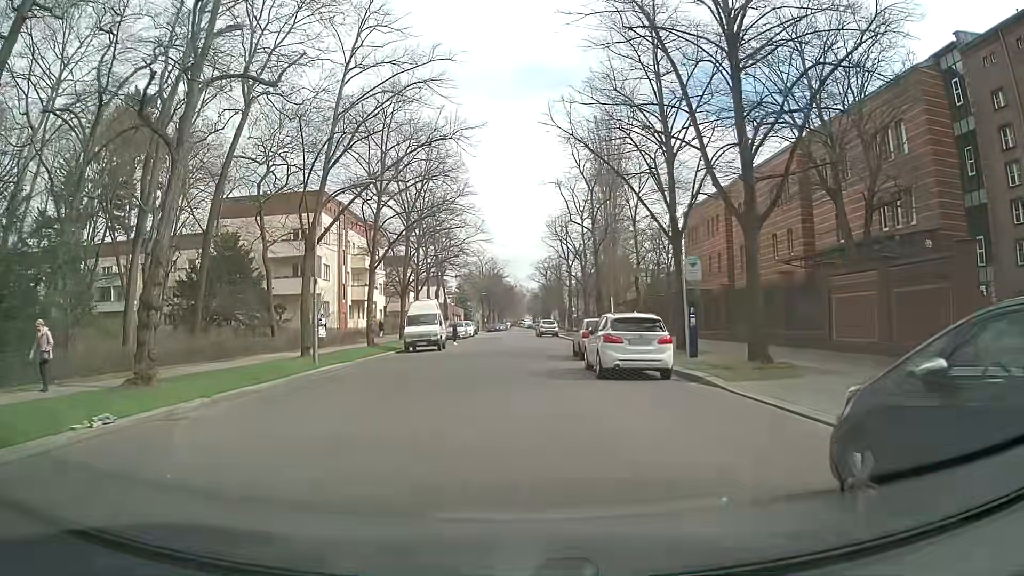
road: residential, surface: asphalt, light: Day
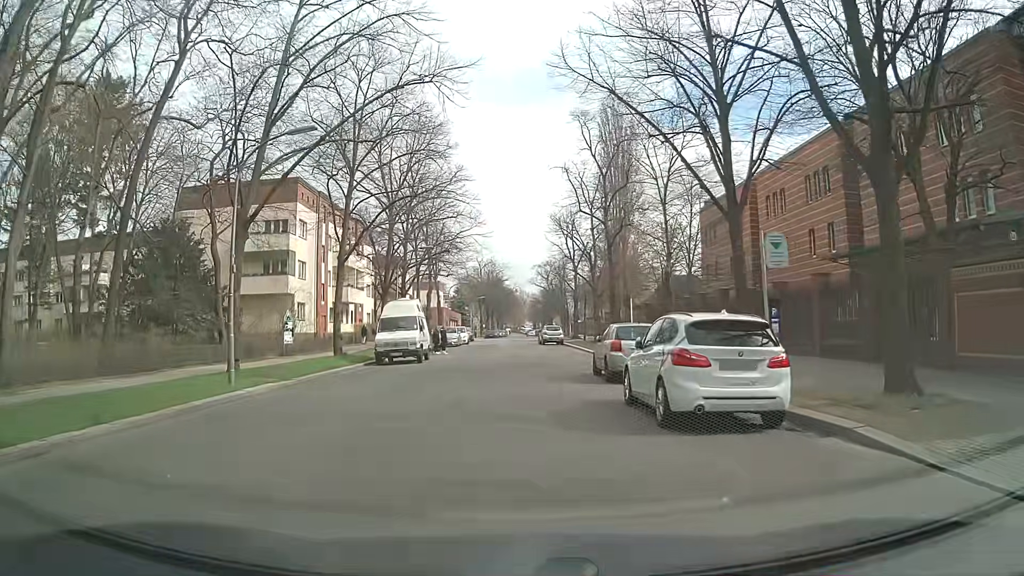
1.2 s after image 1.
(+0.2, +7.2) m; +2°
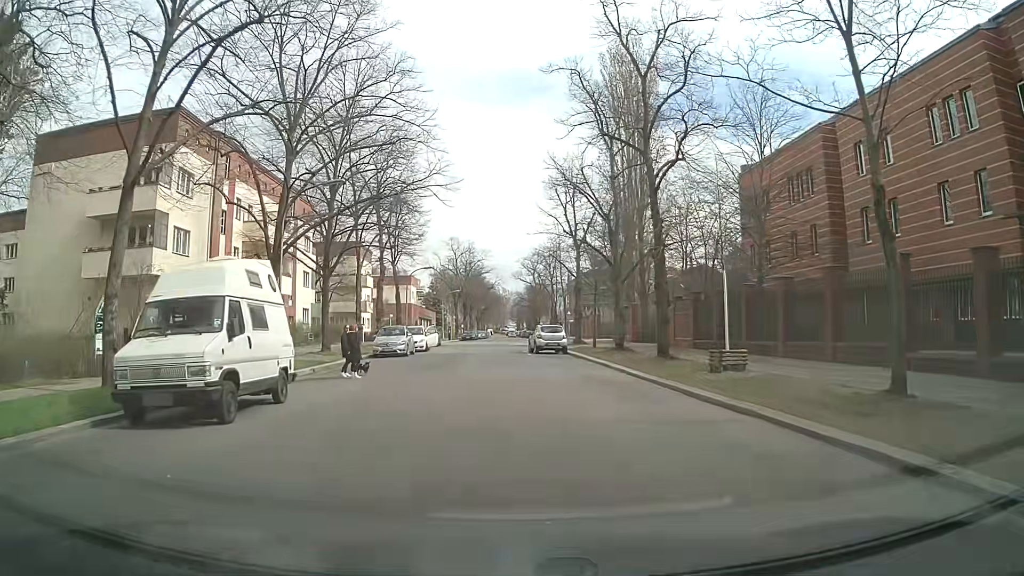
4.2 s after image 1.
(+0.1, +18.2) m; +1°
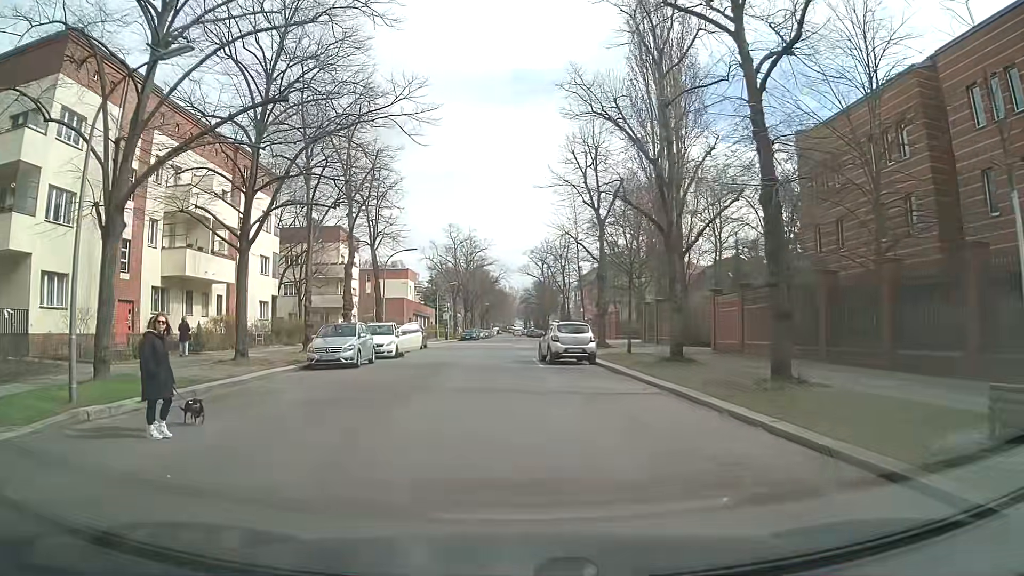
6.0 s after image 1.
(+0.1, +11.5) m; +2°
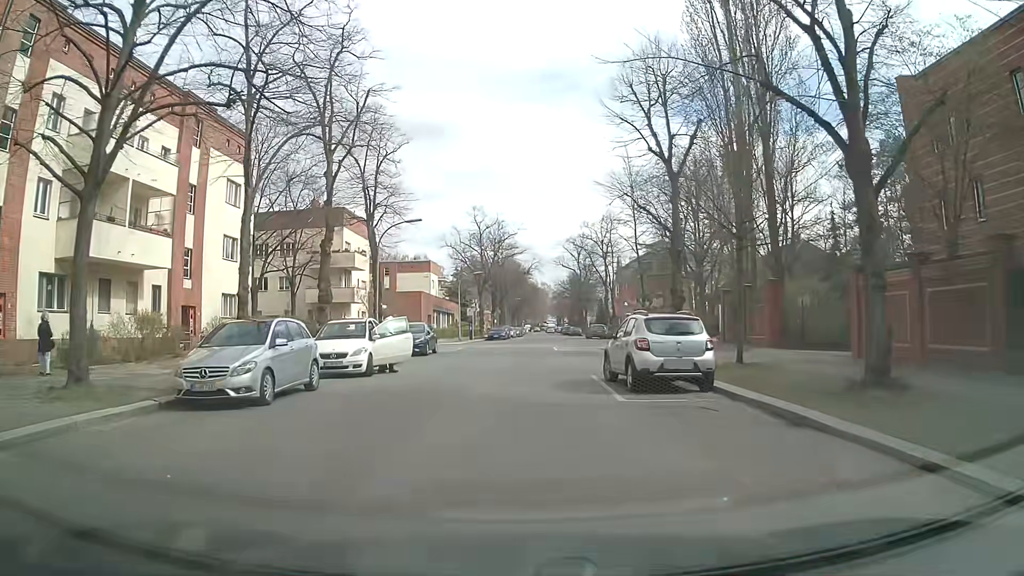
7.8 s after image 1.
(-0.7, +11.3) m; -4°
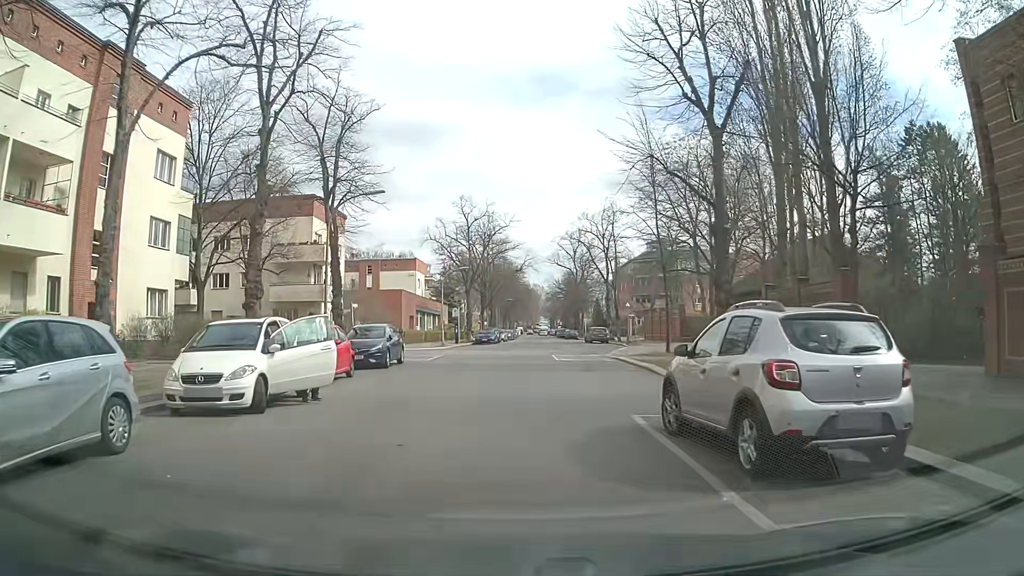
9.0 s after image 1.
(0.0, +7.5) m; 0°
(0, +10) (+1, +20) (+2, +30) (+2, +40) (+3, +50) (+4, +60) (+5, +70) (+9, +79) (+17, +84) (+26, +89) m
